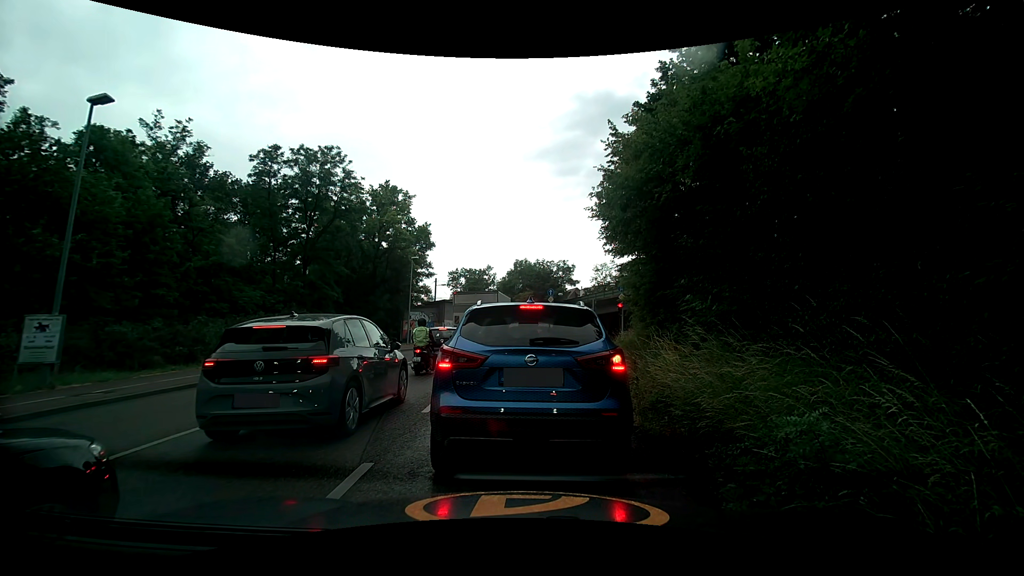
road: secondary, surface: asphalt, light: Day
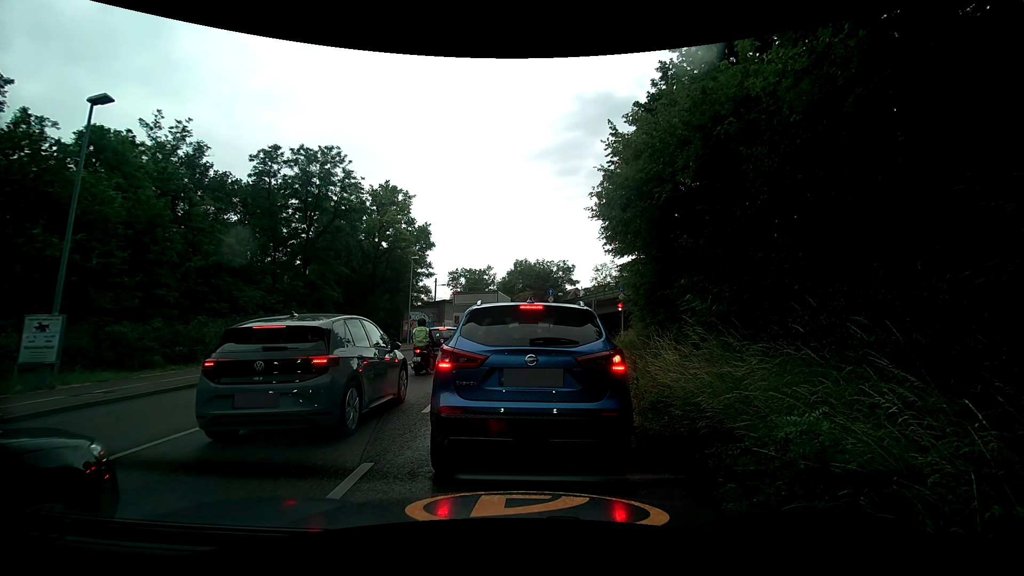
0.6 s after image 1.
(0.0, 0.0) m; 0°
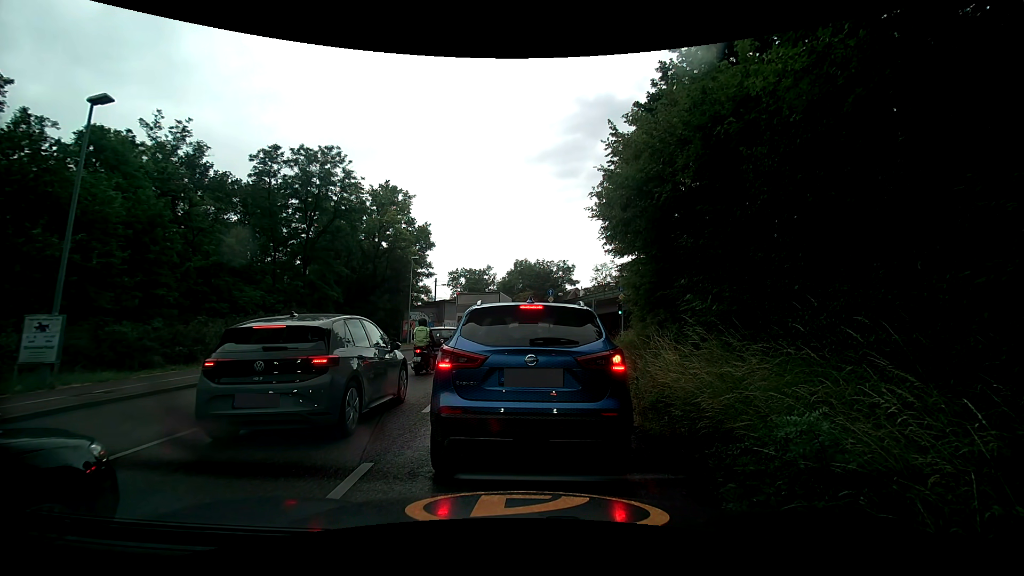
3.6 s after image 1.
(0.0, 0.0) m; 0°
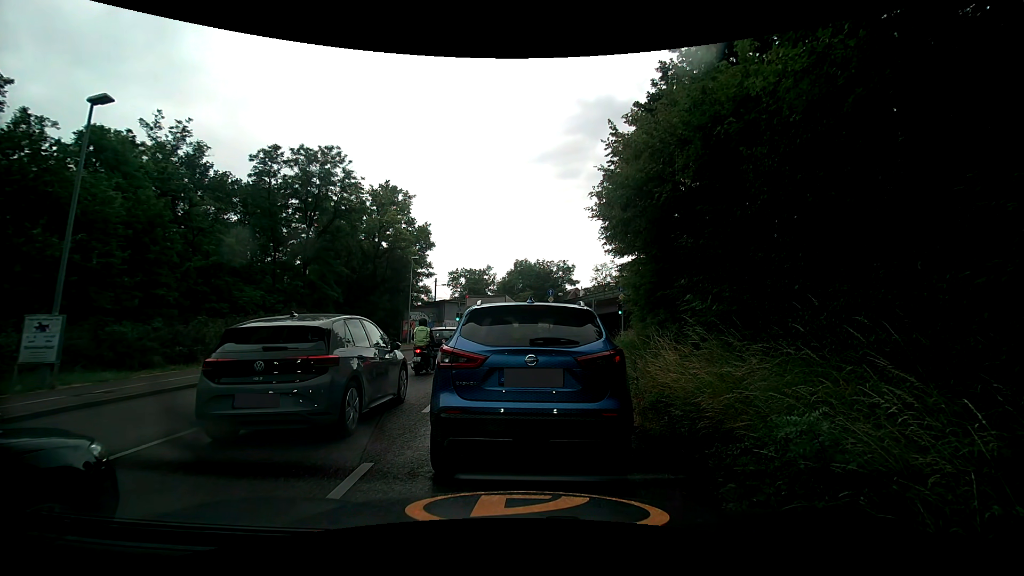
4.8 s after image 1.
(0.0, 0.0) m; 0°
